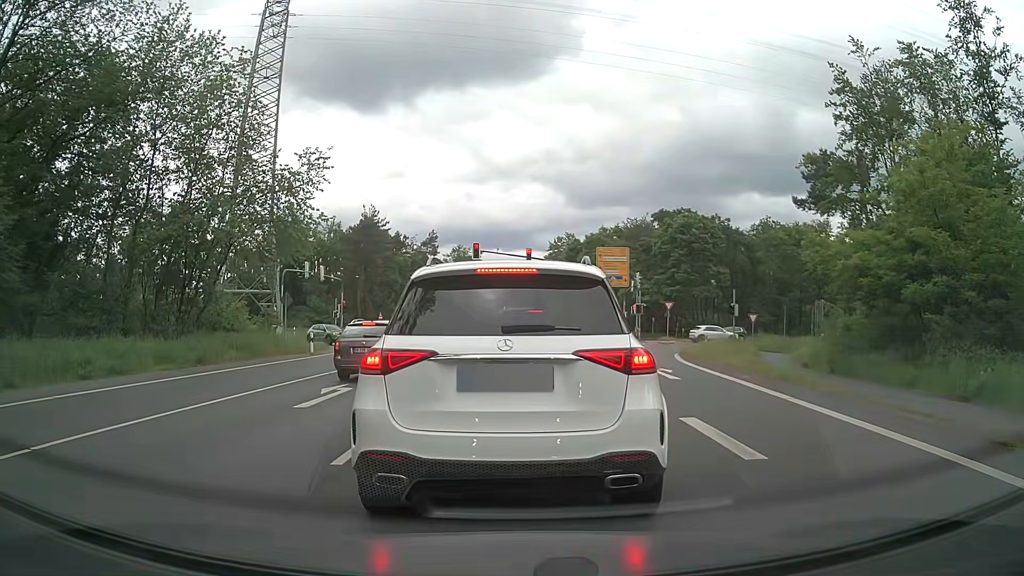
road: primary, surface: asphalt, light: Day
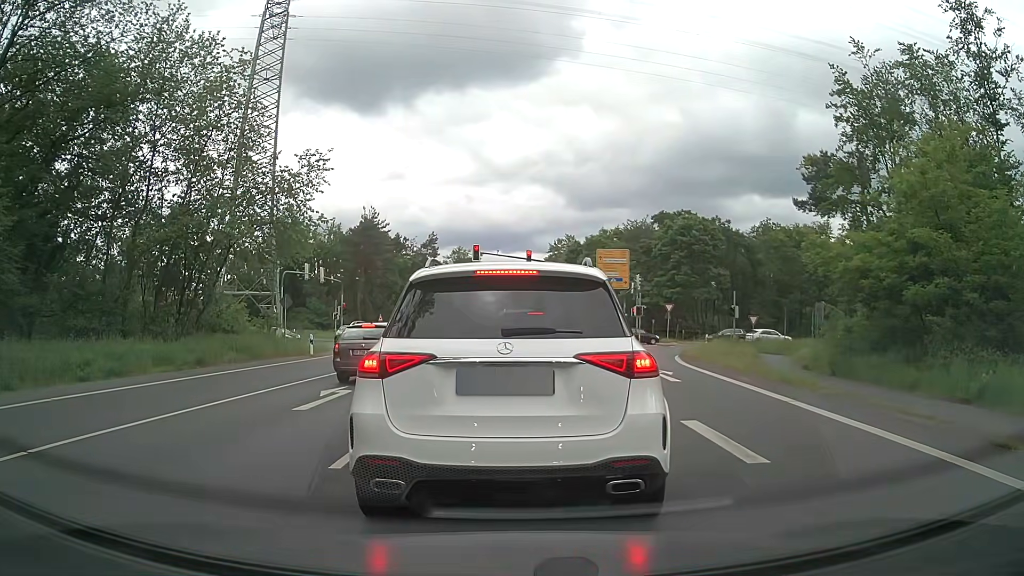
(0.0, +0.1) m; 0°
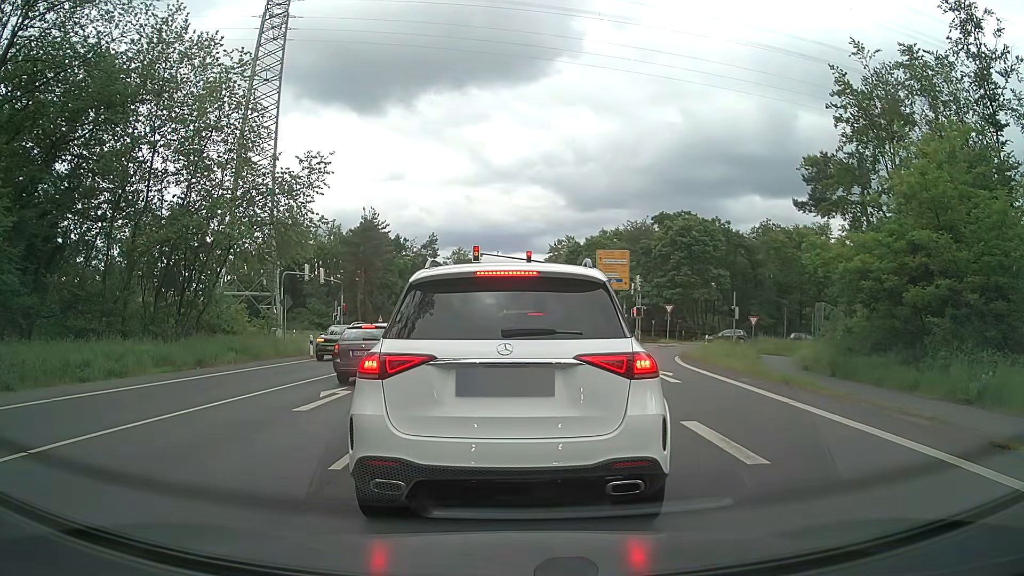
(0.0, +0.1) m; 0°
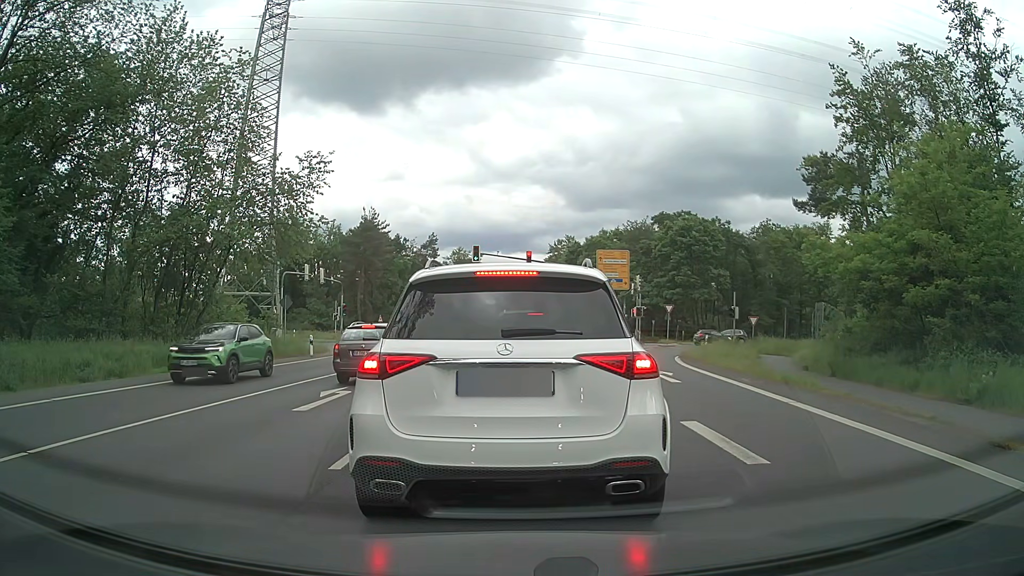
(0.0, 0.0) m; 0°
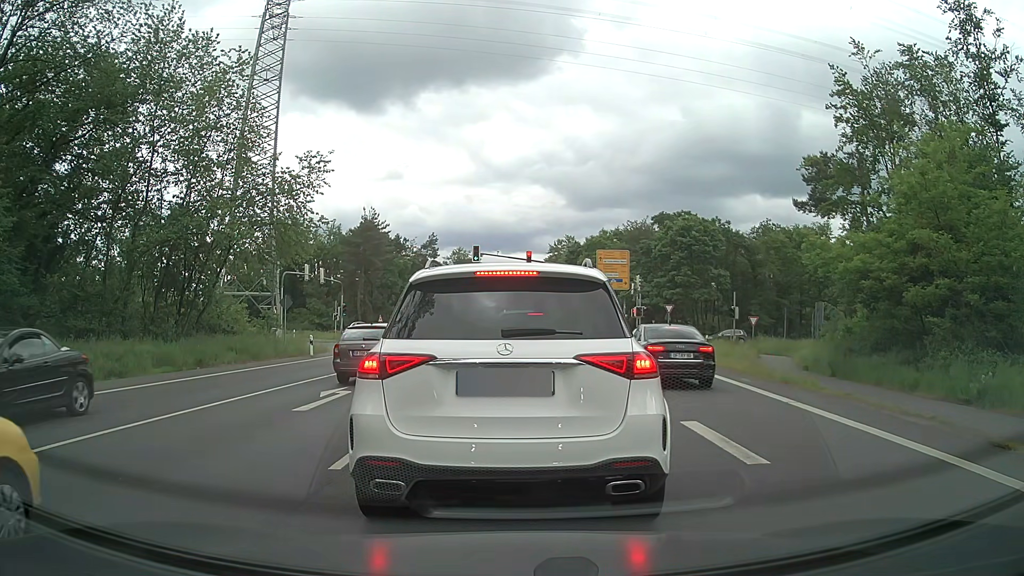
(0.0, 0.0) m; 0°
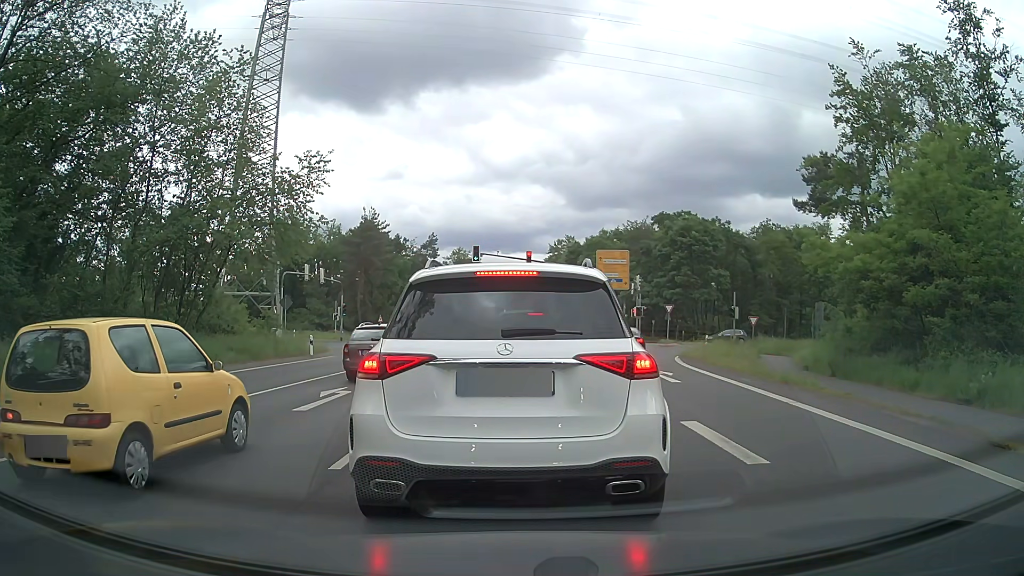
(0.0, 0.0) m; 0°
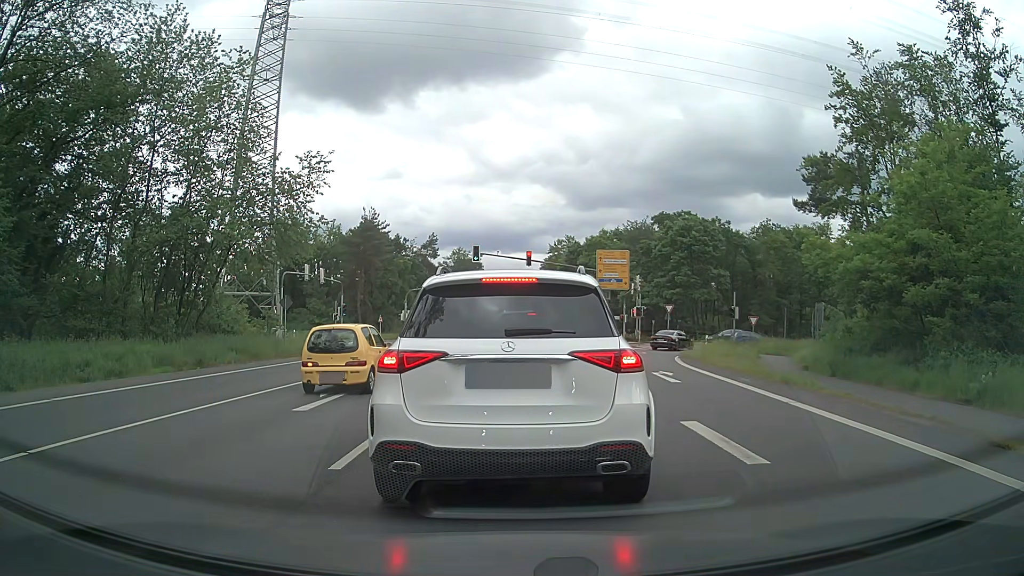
(0.0, 0.0) m; 0°
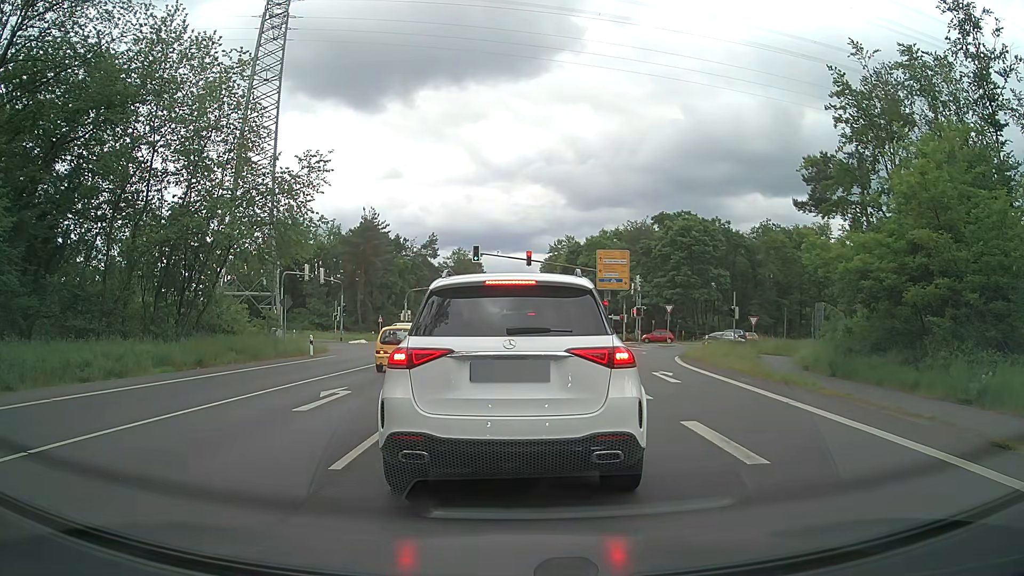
(0.0, 0.0) m; 0°
(0, +10) (0, +20) (0, +30) (0, +40) (+1, +50) (+1, +60) (+1, +70) (+1, +80) (+1, +90) (+1, +100) m
